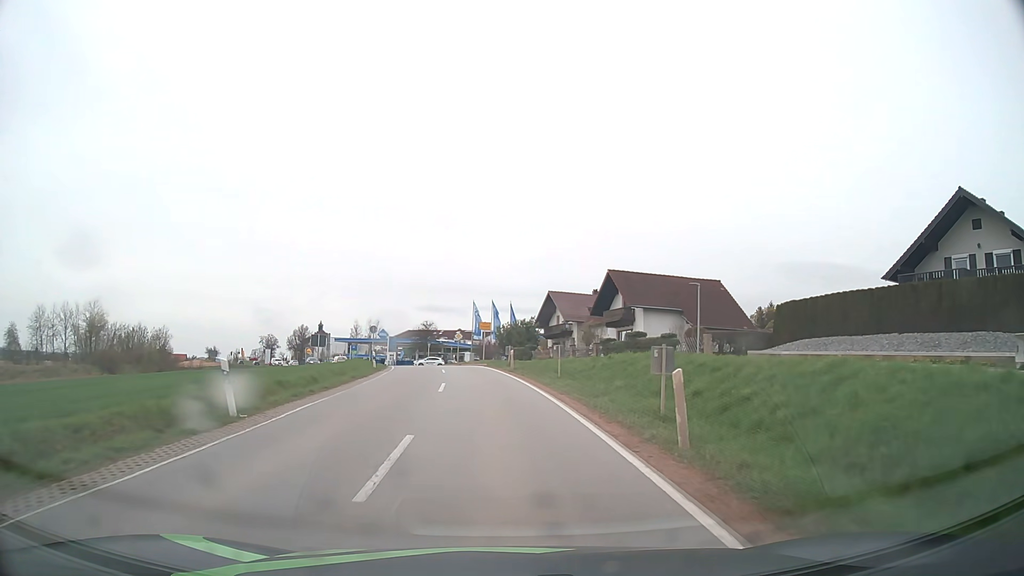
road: secondary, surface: asphalt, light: Day
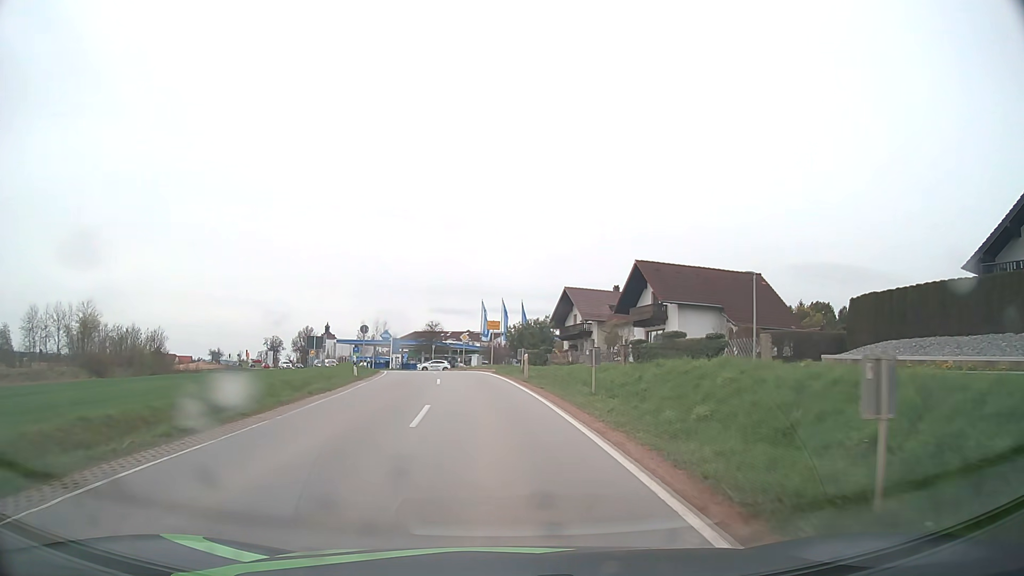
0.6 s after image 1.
(-0.1, +7.1) m; -1°
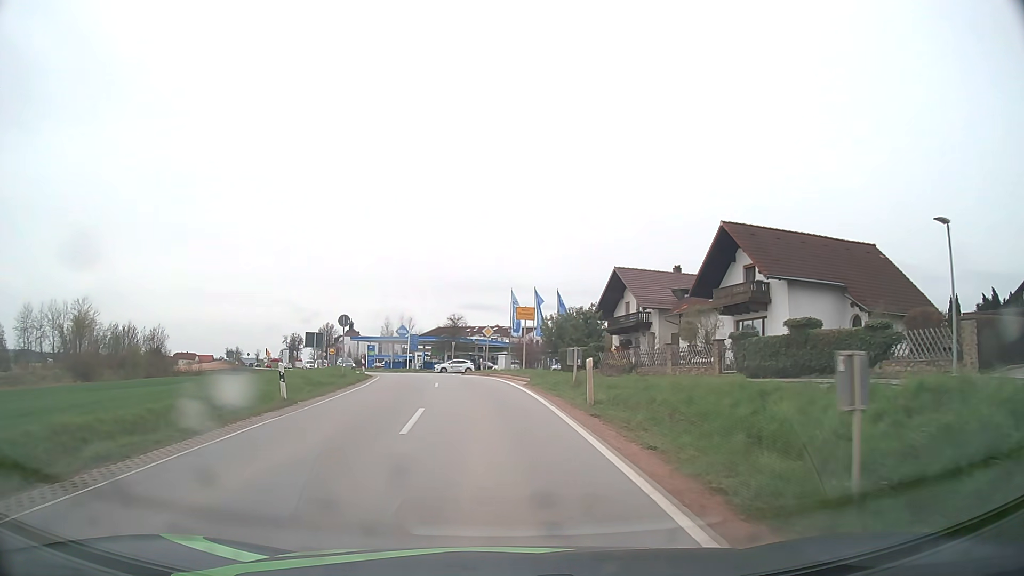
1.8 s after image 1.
(-0.2, +13.0) m; -3°
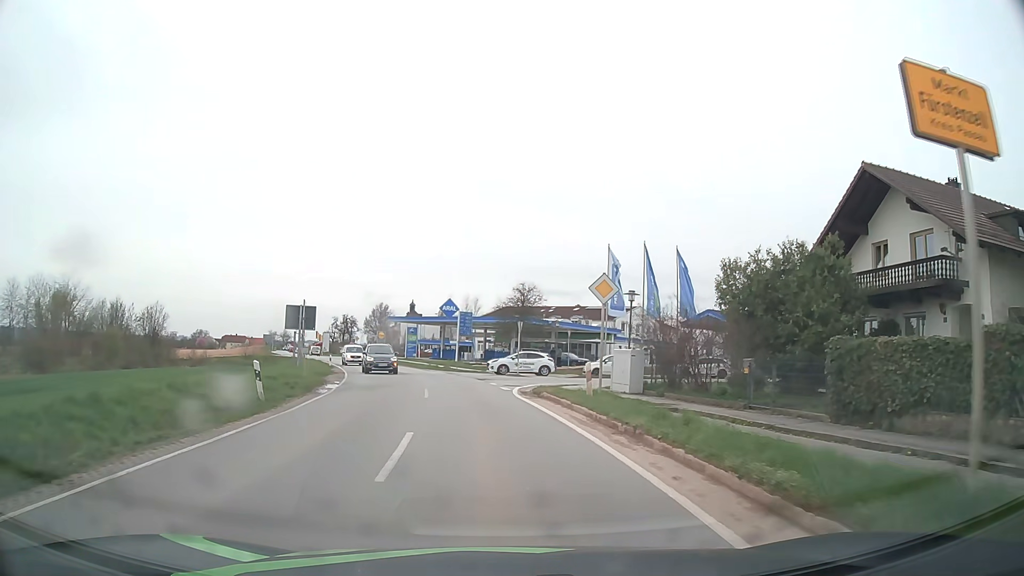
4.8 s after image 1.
(-1.6, +28.1) m; -6°
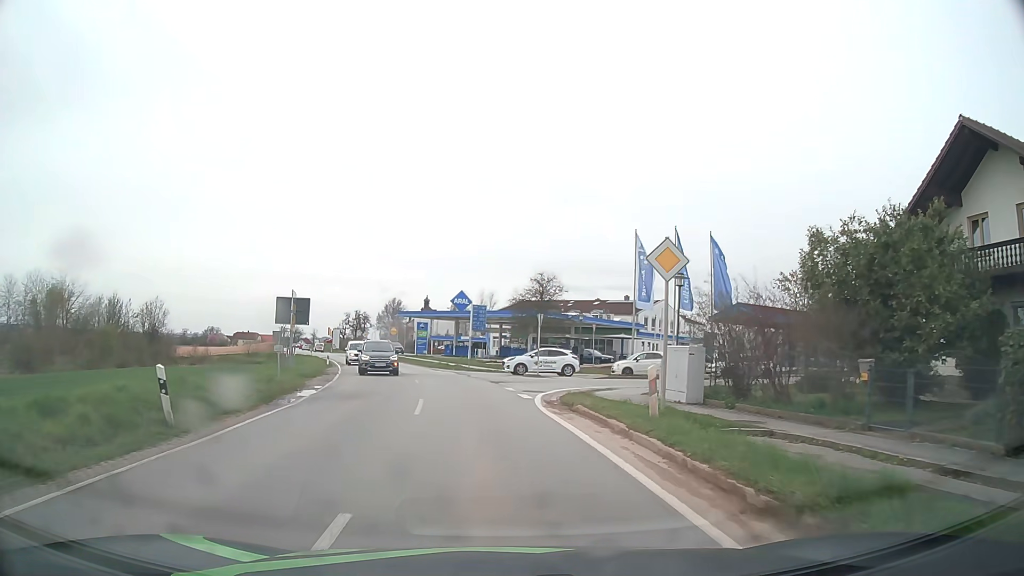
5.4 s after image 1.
(0.0, +5.4) m; -1°
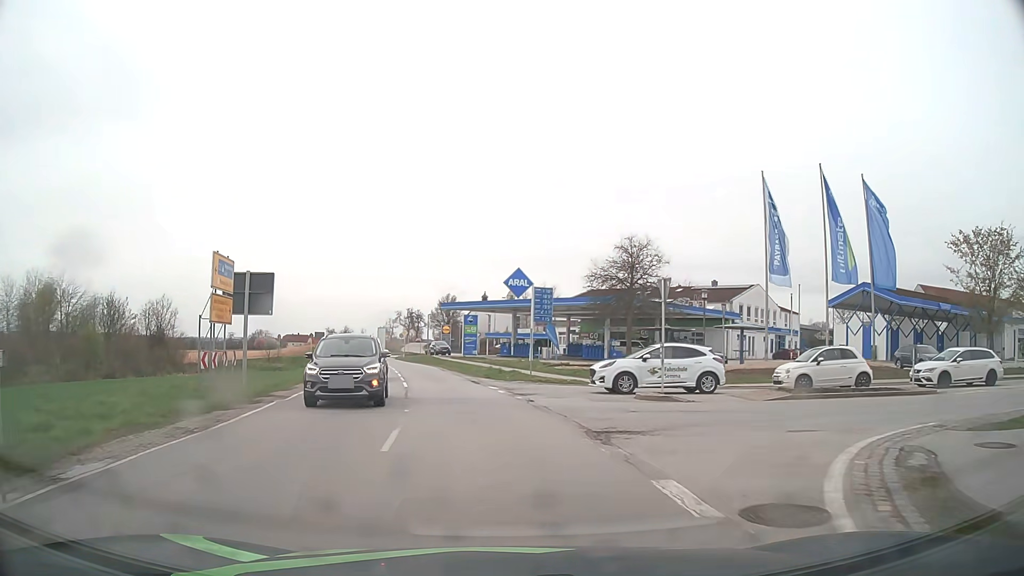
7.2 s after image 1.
(-0.8, +16.5) m; -5°
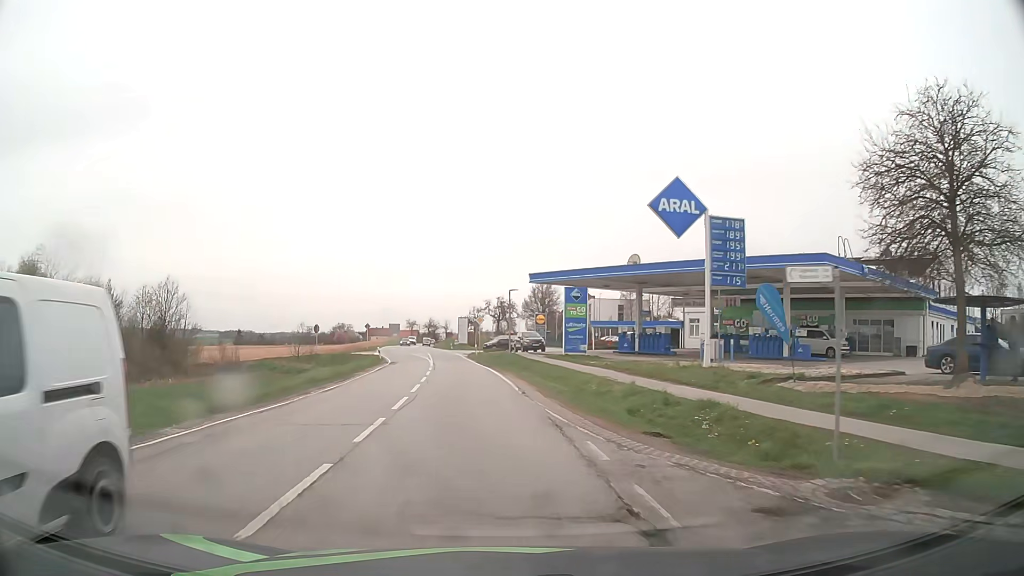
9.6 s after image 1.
(-1.5, +23.6) m; -8°
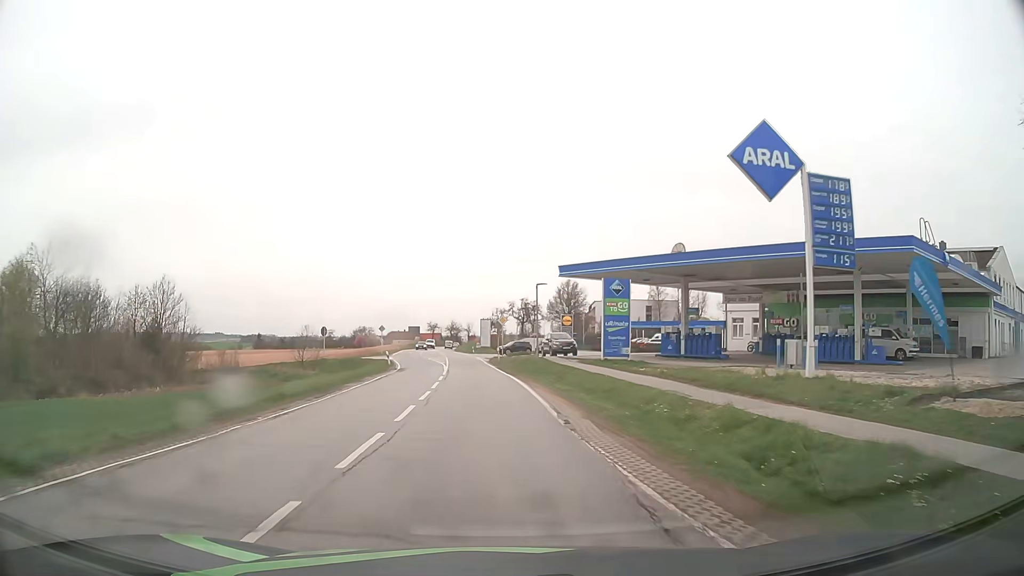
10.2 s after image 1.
(-0.1, +6.3) m; -2°
(0, +10) (-1, +20) (-1, +30) (-2, +40) (-3, +50) (-4, +60) (-5, +70) (-5, +80) (-7, +90) (-8, +100) m
